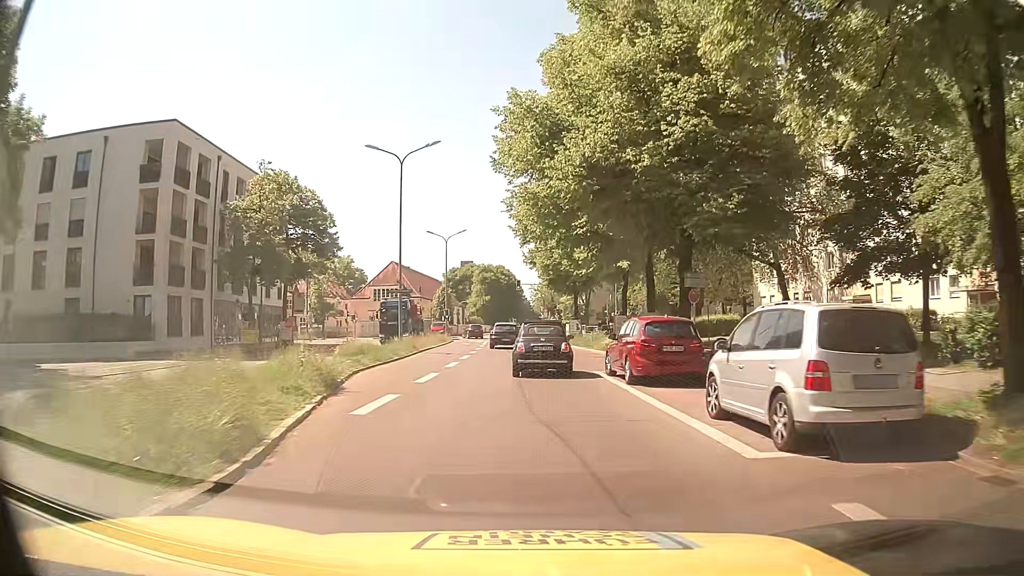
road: secondary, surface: asphalt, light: Day
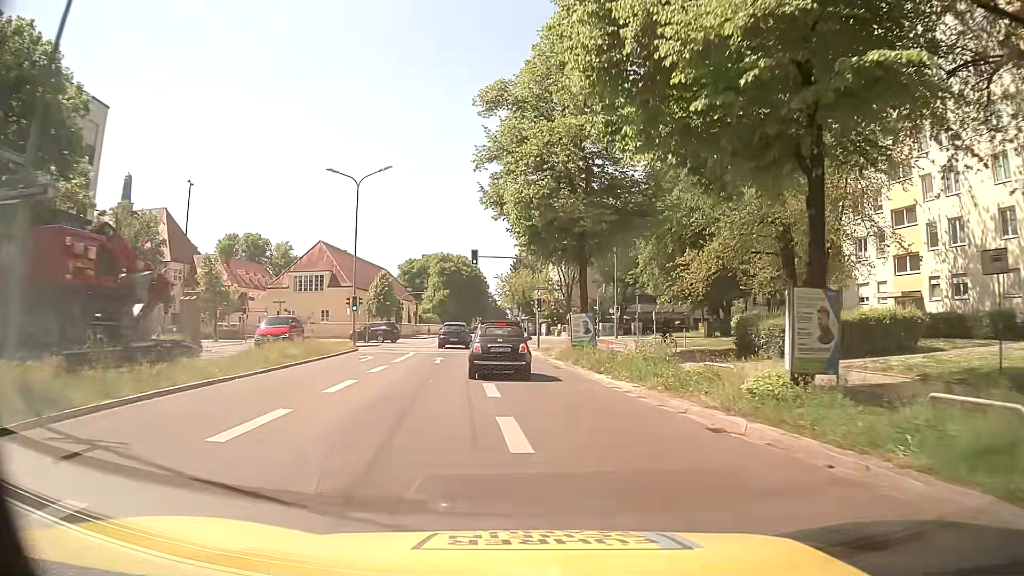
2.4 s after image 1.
(+0.5, +26.8) m; +3°
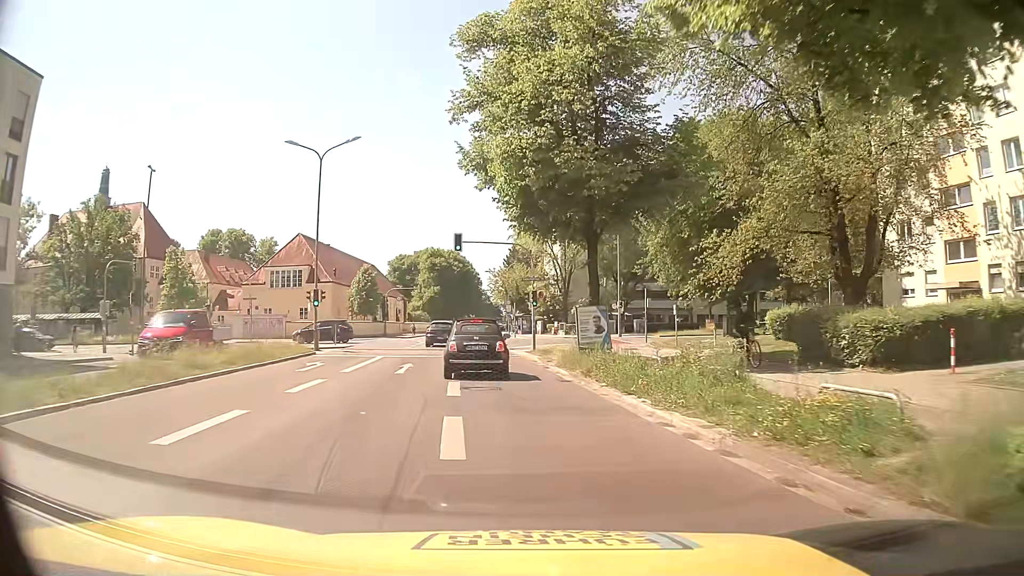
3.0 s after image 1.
(+0.1, +6.4) m; +1°
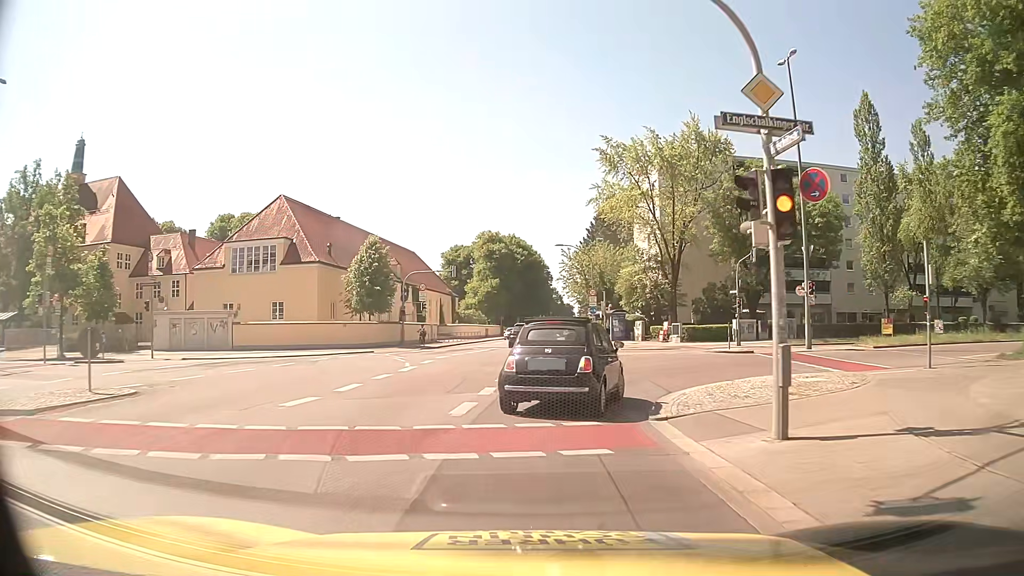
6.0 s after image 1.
(-1.7, +28.5) m; -7°
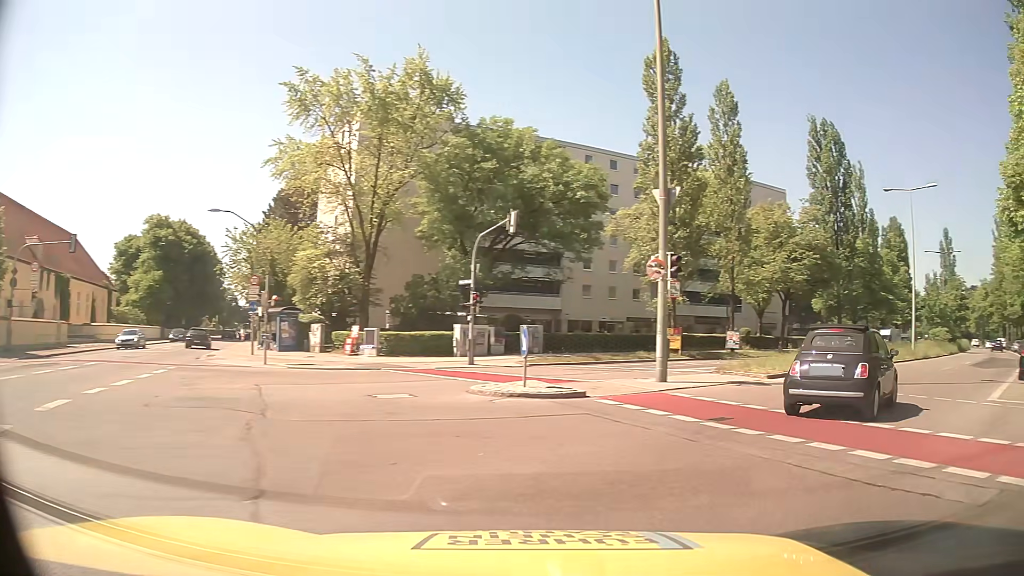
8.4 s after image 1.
(+1.9, +16.3) m; +27°
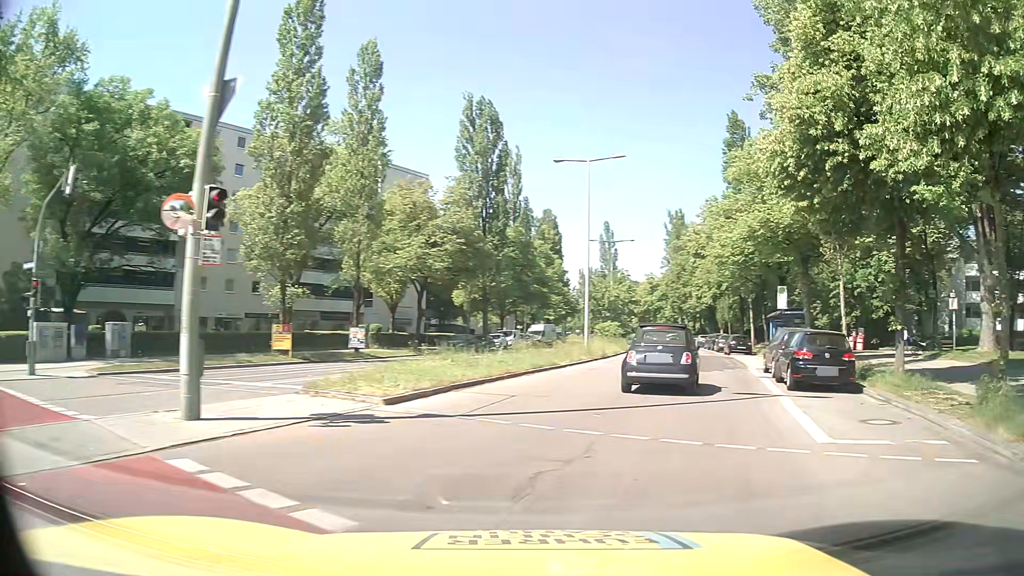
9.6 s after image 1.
(+2.1, +7.5) m; +30°
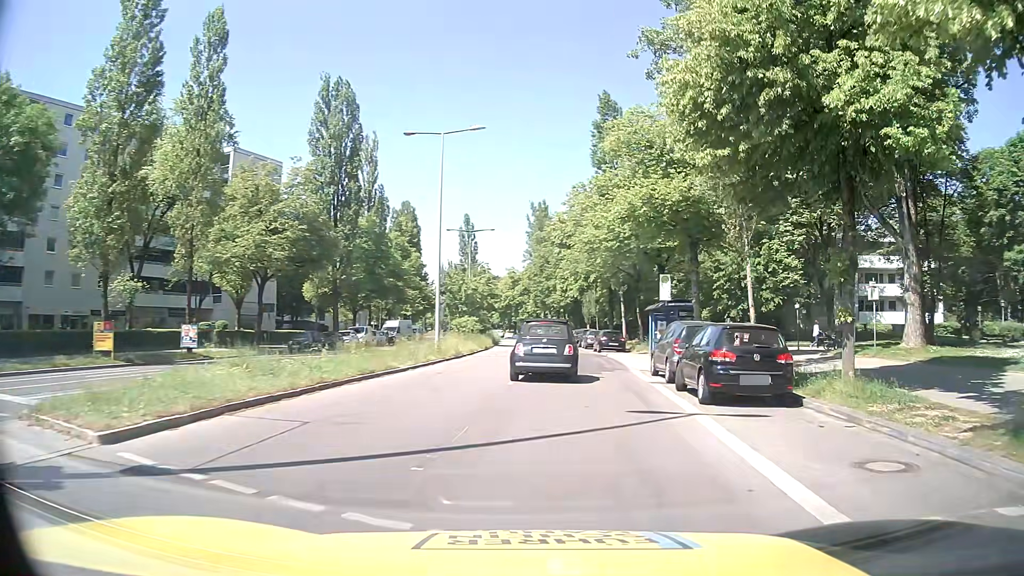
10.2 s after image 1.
(+0.5, +4.6) m; +12°
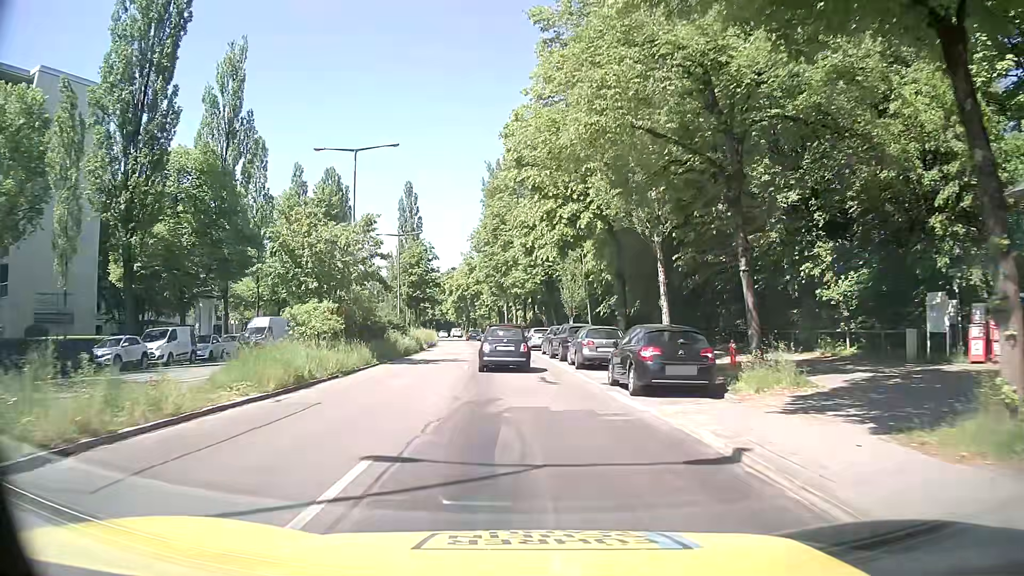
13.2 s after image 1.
(+1.8, +30.0) m; +3°
(0, +10) (-1, +20) (-1, +30) (-2, +40) (-3, +50) (-4, +60) (-5, +70) (-6, +80) (-7, +90) (-9, +99) m
